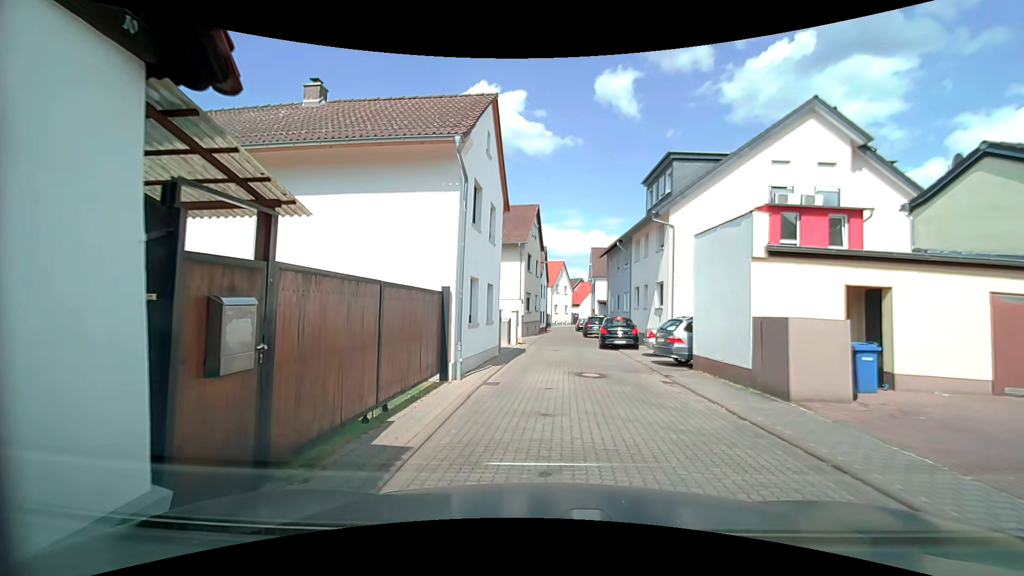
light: Day
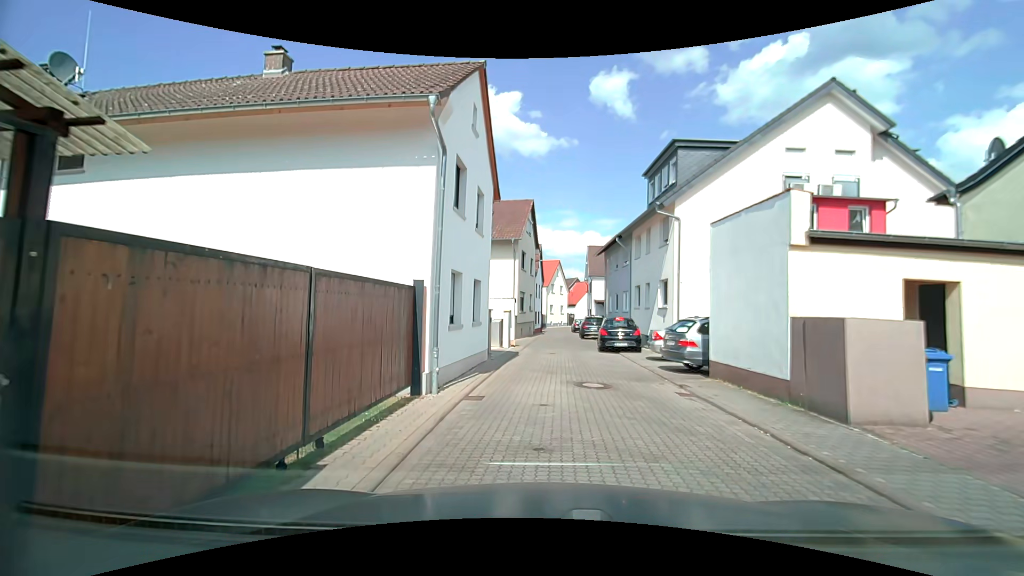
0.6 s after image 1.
(0.0, +1.8) m; -1°
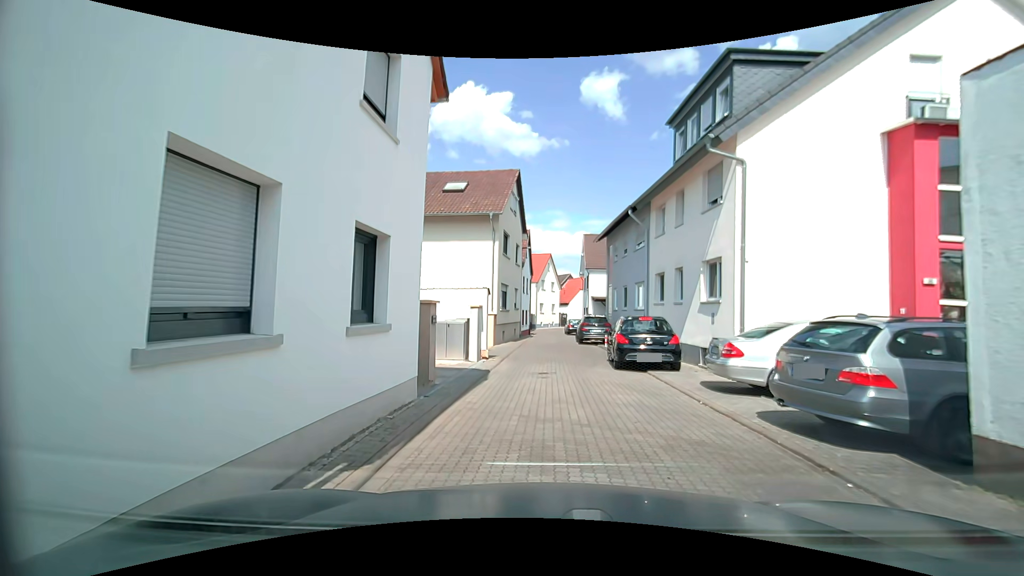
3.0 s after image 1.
(+0.3, +7.6) m; +3°
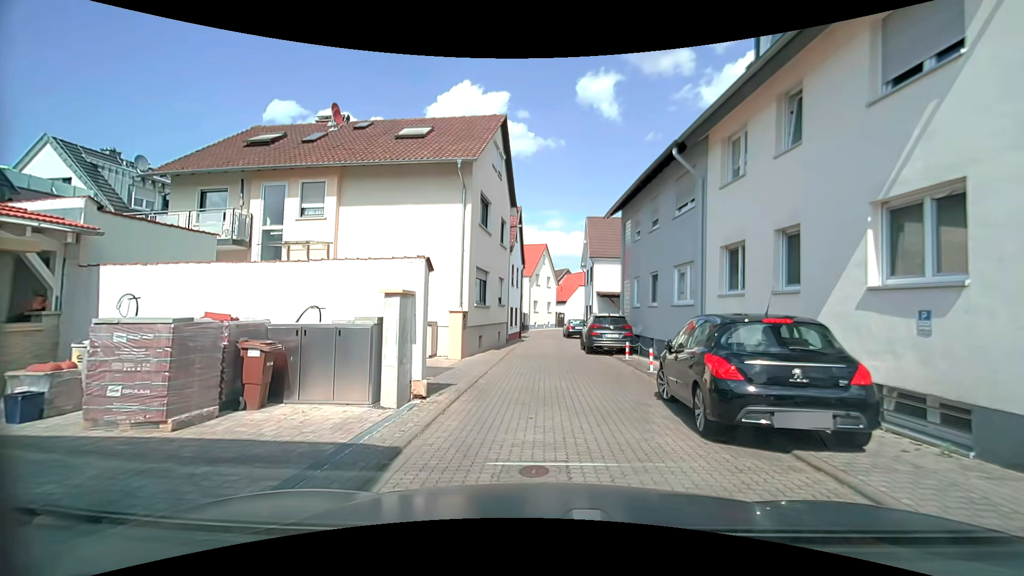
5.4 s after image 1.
(-0.1, +8.0) m; +2°
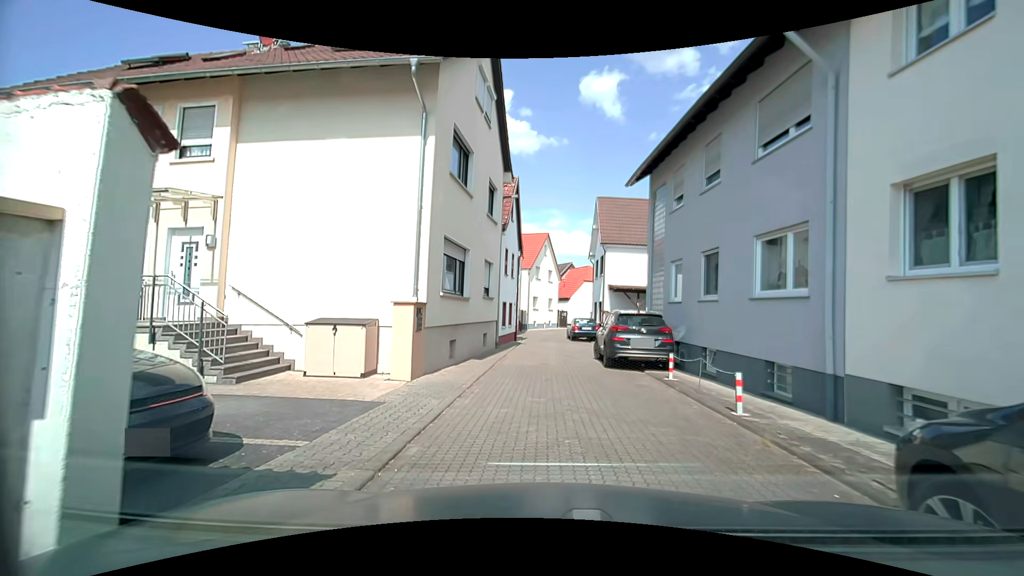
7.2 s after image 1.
(-0.2, +6.1) m; -2°
